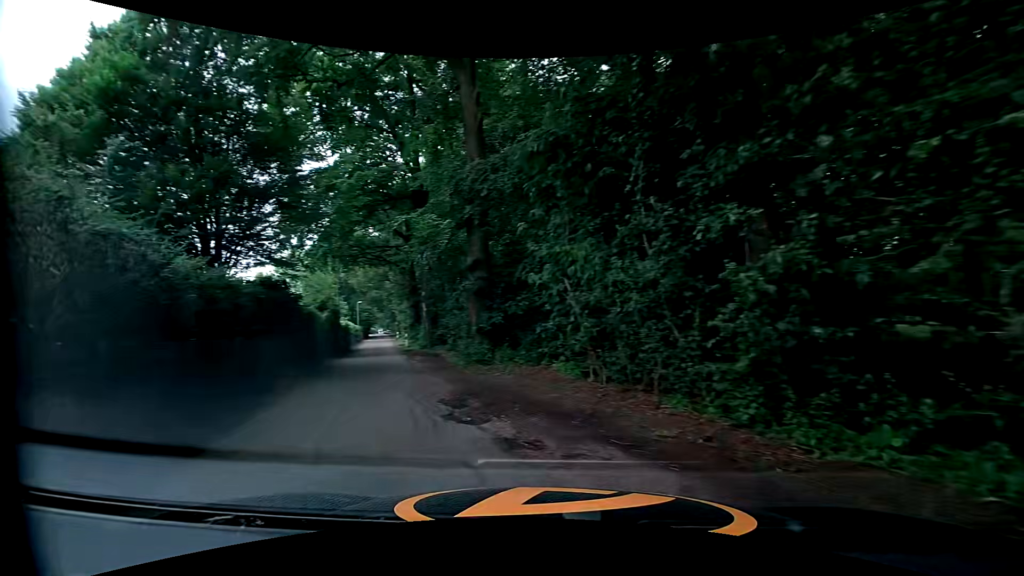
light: Day
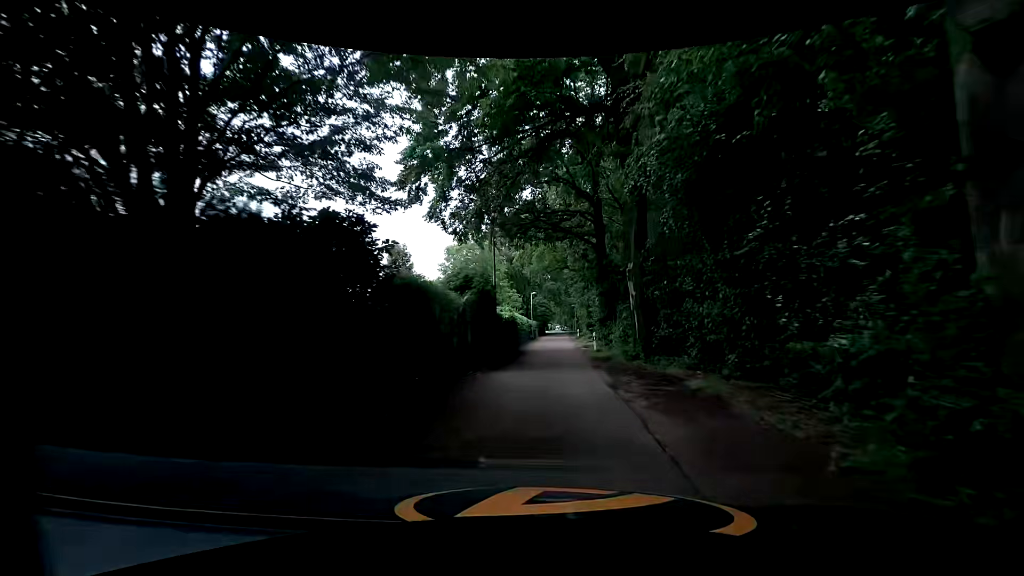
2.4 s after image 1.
(-3.0, +12.0) m; -19°
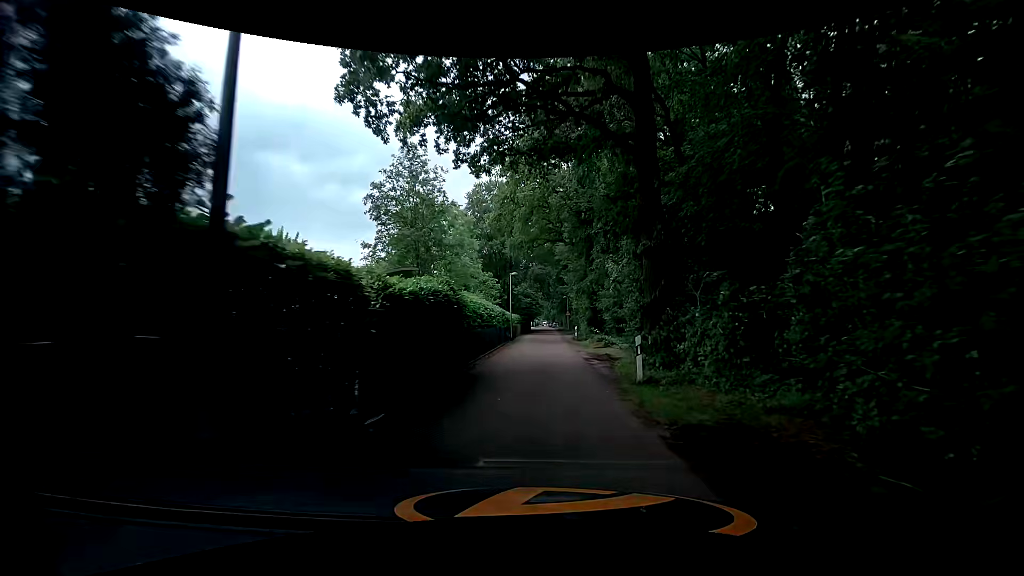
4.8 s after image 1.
(+0.4, +16.0) m; +2°
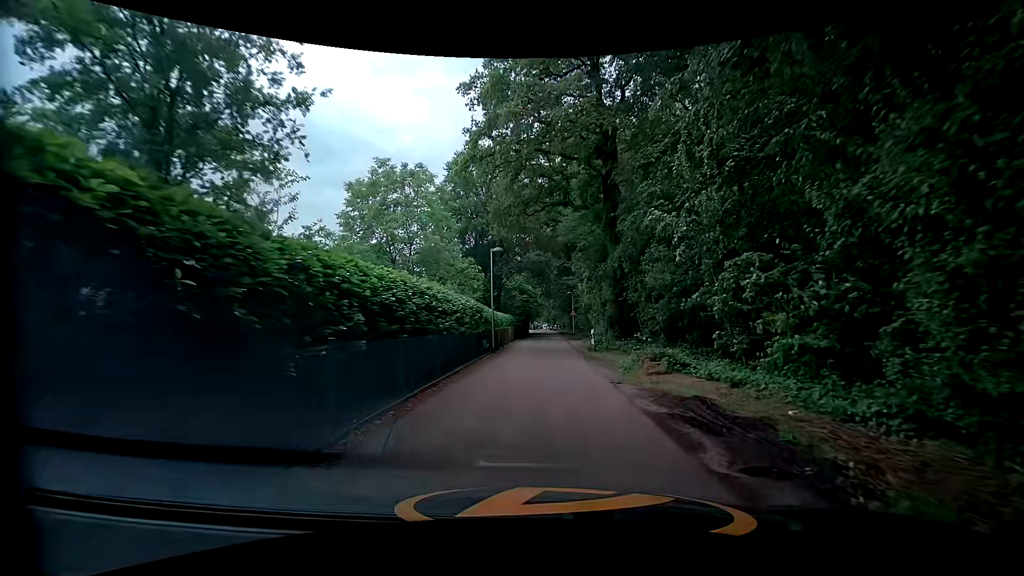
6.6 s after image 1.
(+0.1, +12.8) m; +1°
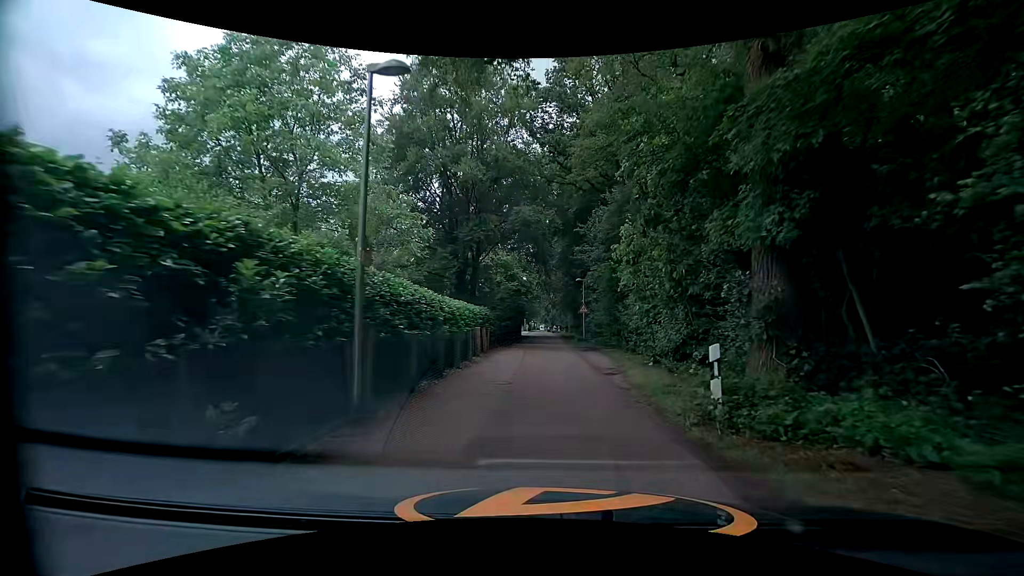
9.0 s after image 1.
(-0.2, +17.3) m; 0°
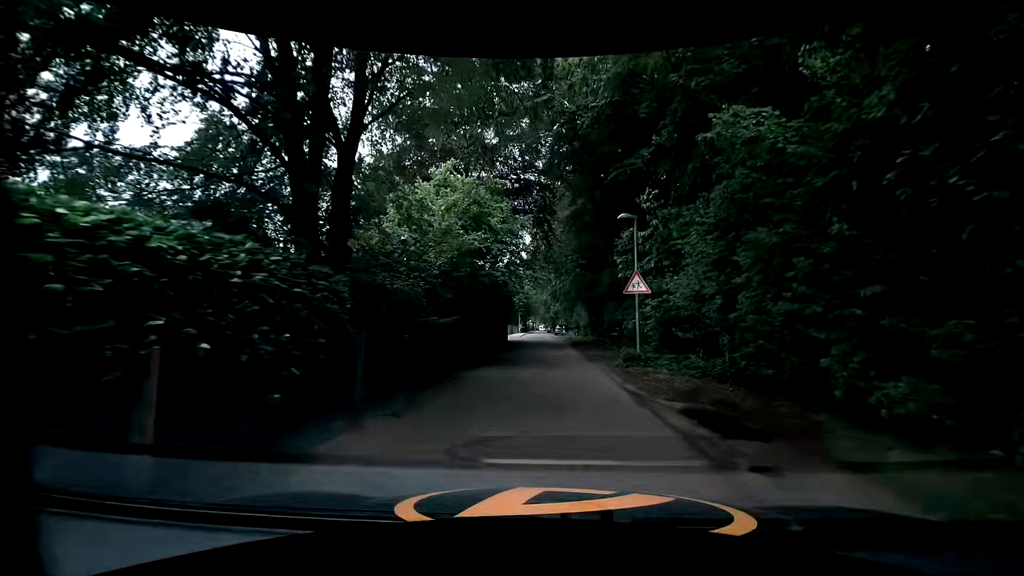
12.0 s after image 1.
(0.0, +22.3) m; 0°
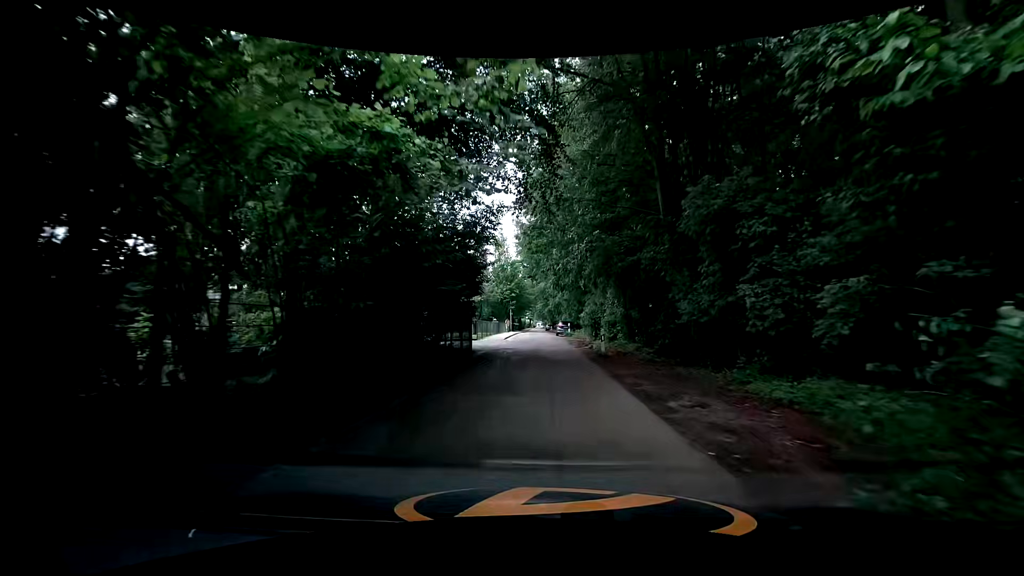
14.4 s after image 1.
(-0.1, +17.9) m; -2°
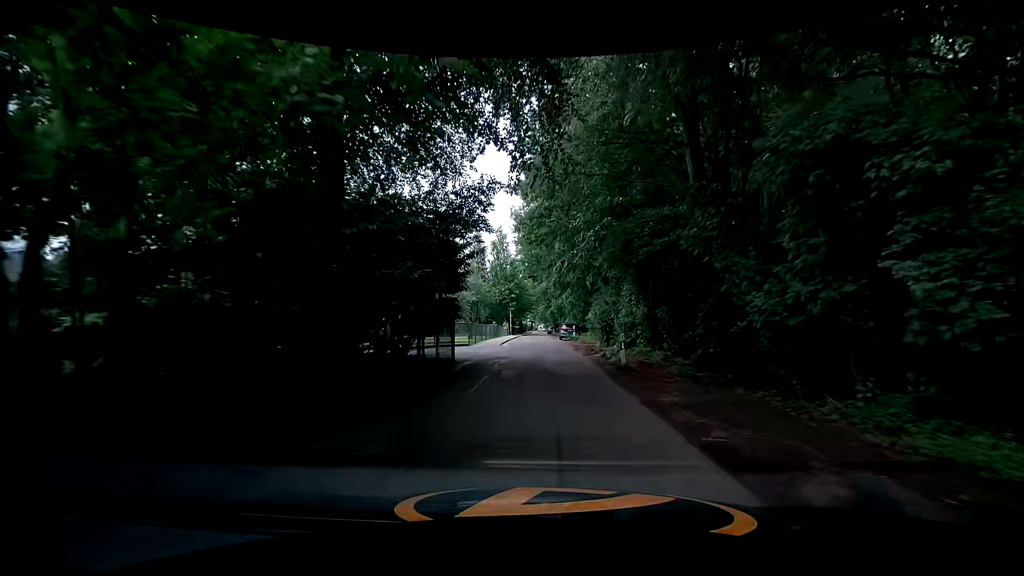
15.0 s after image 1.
(+0.1, +4.3) m; 0°
(0, +10) (+1, +20) (+1, +30) (+1, +40) (+1, +50) (+1, +60) (+1, +70) (+2, +80) (+2, +90) (+2, +100) m
